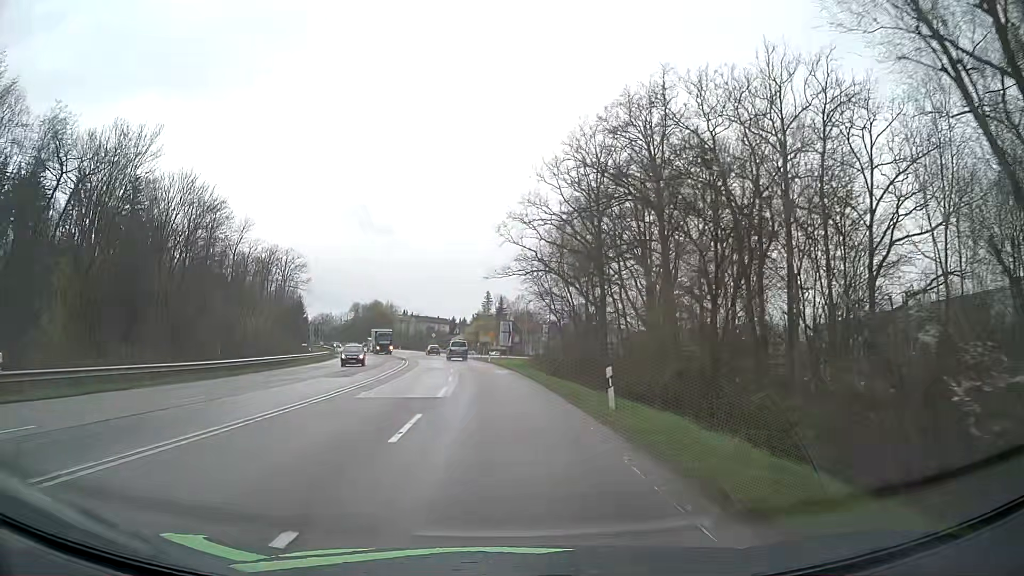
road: secondary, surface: asphalt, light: Day
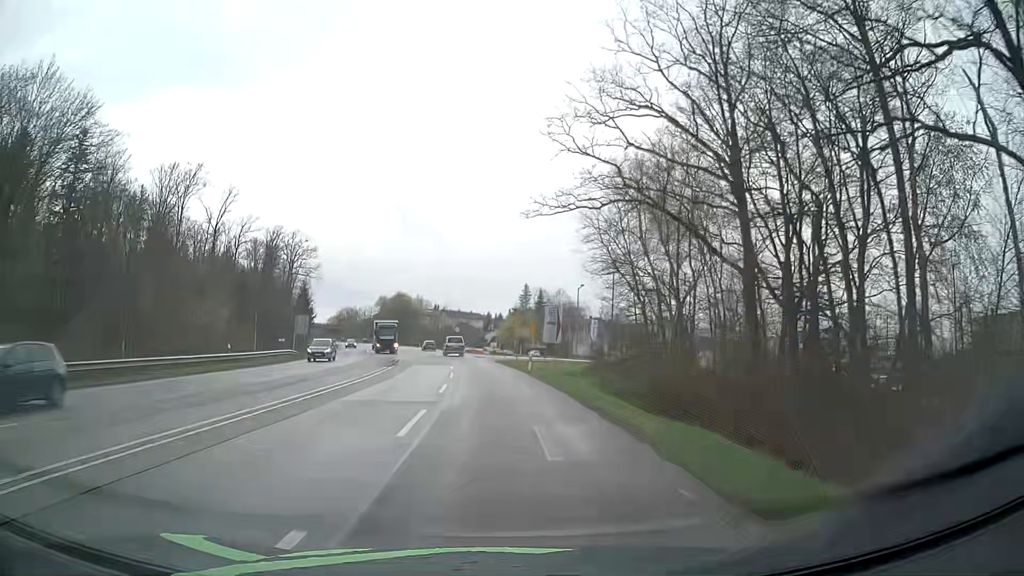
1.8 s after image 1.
(-0.7, +26.9) m; -4°
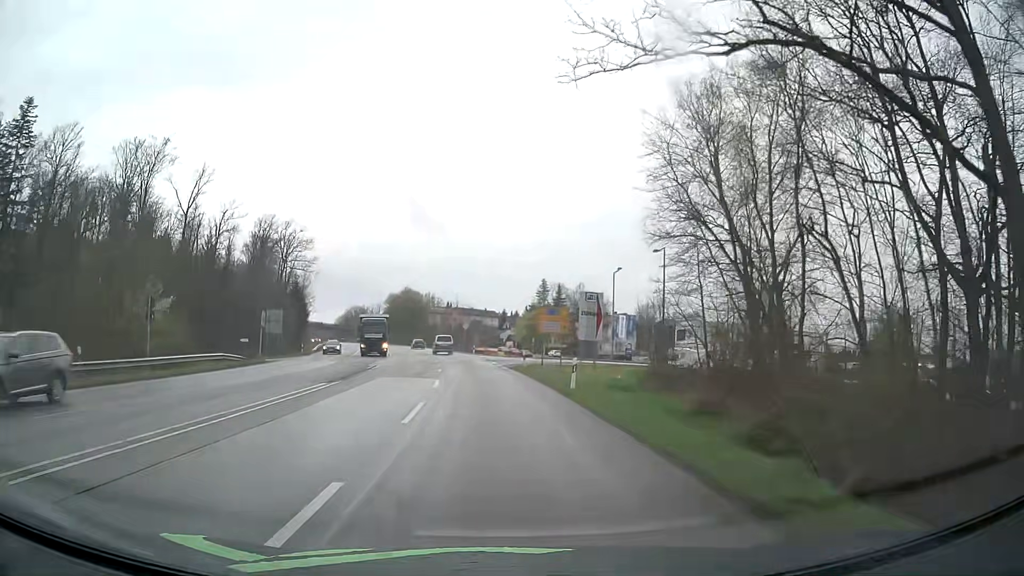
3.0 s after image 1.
(-0.1, +16.4) m; -1°
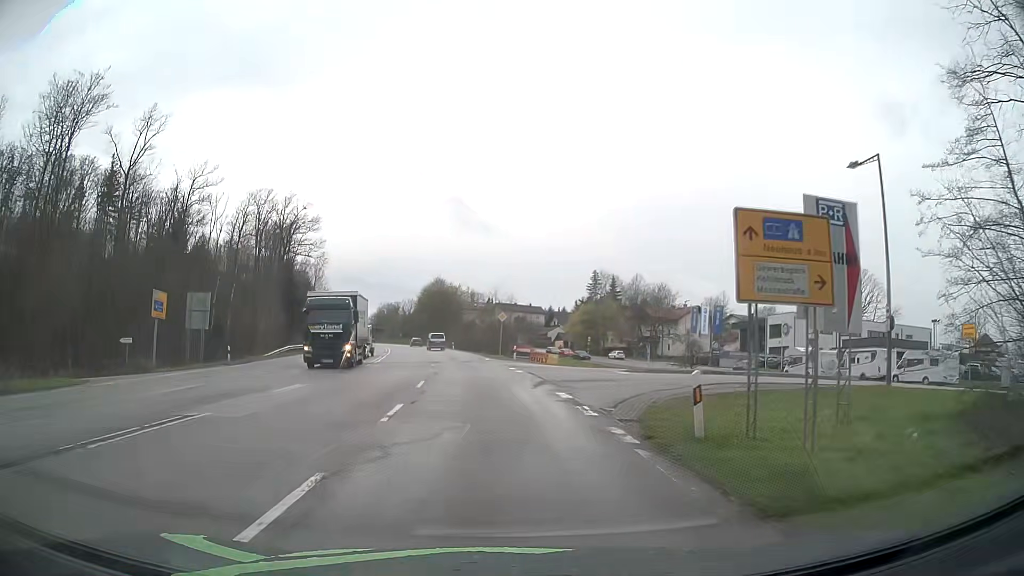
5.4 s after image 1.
(-1.0, +27.8) m; -4°
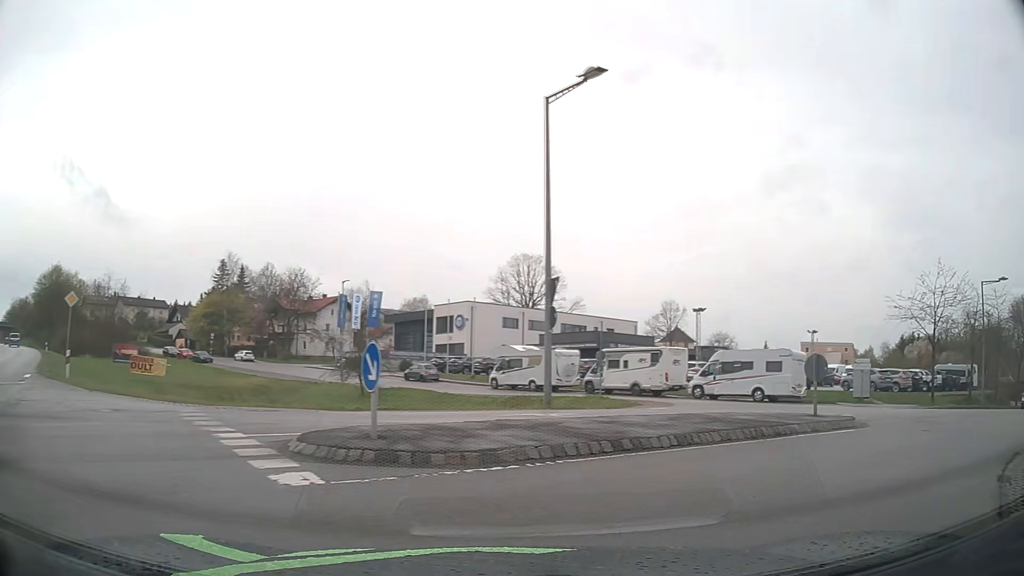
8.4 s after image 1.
(+2.2, +21.3) m; +32°
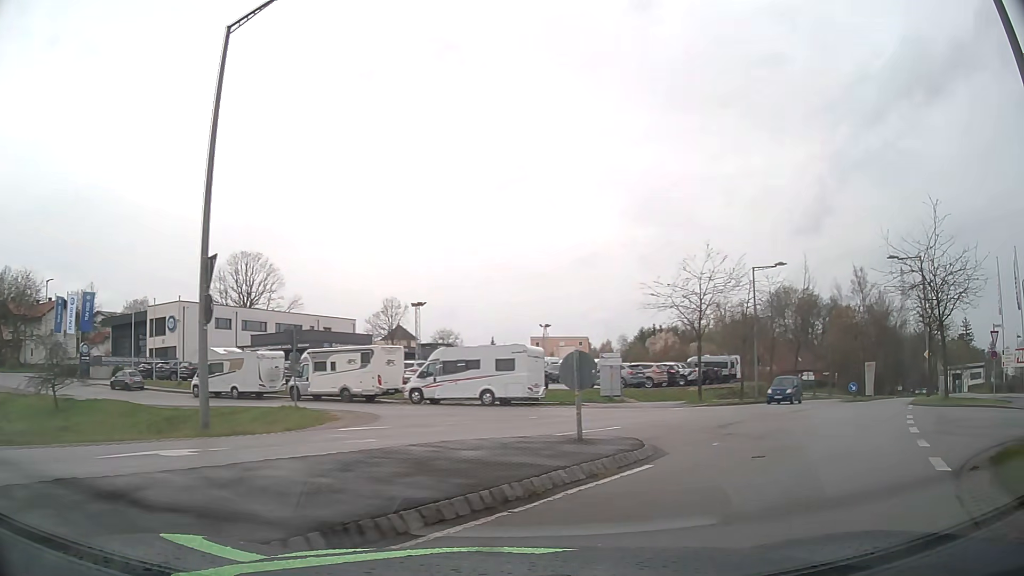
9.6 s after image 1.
(+0.9, +4.6) m; +23°
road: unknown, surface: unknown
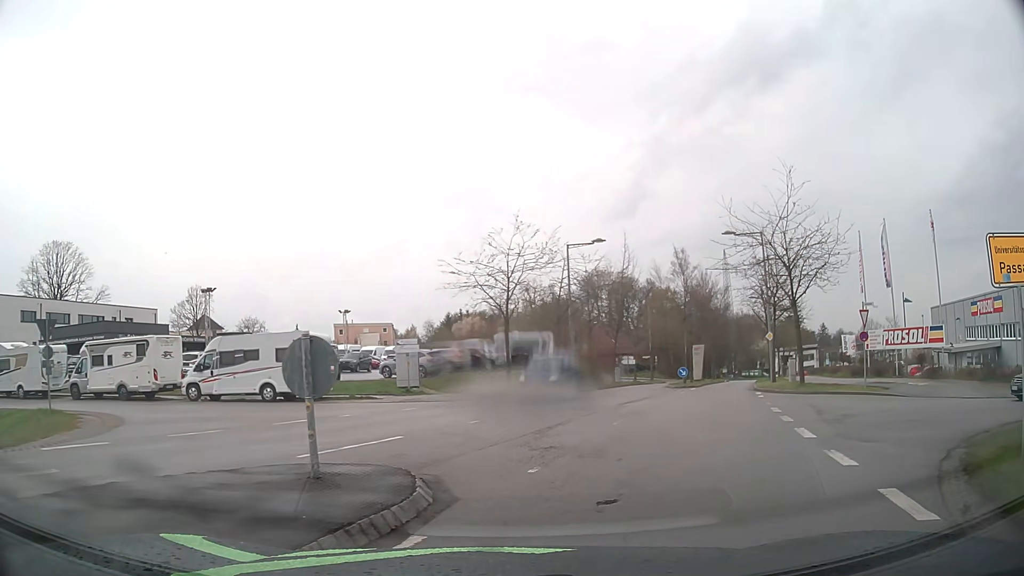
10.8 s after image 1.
(+0.6, +3.7) m; +16°
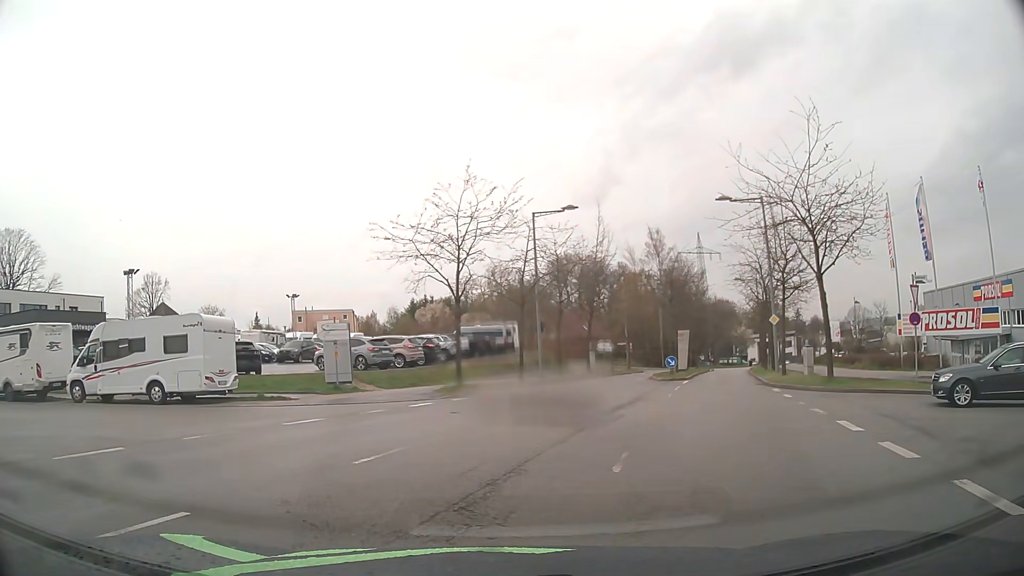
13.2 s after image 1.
(+0.7, +6.2) m; +4°
